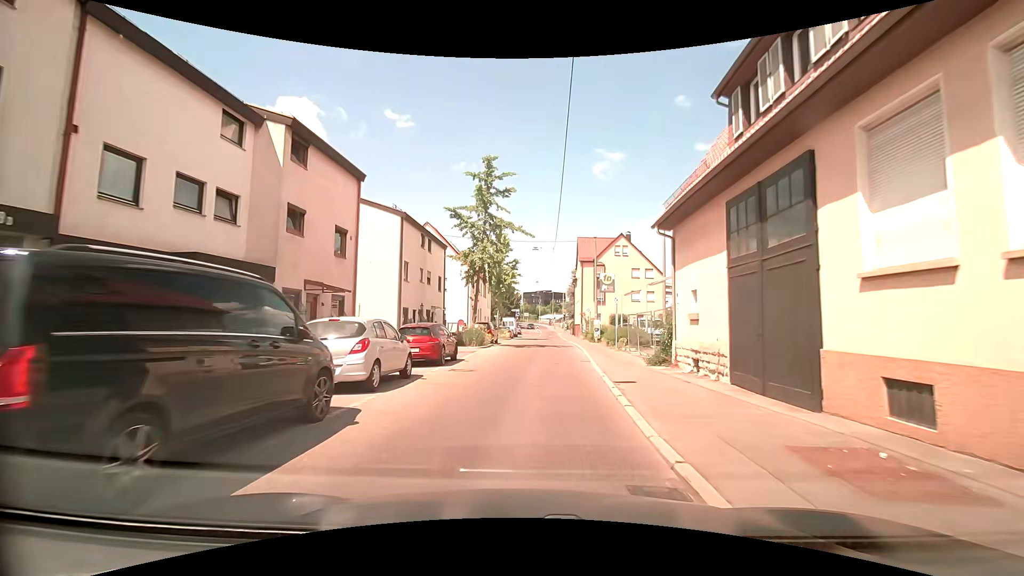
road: tertiary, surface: asphalt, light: Day
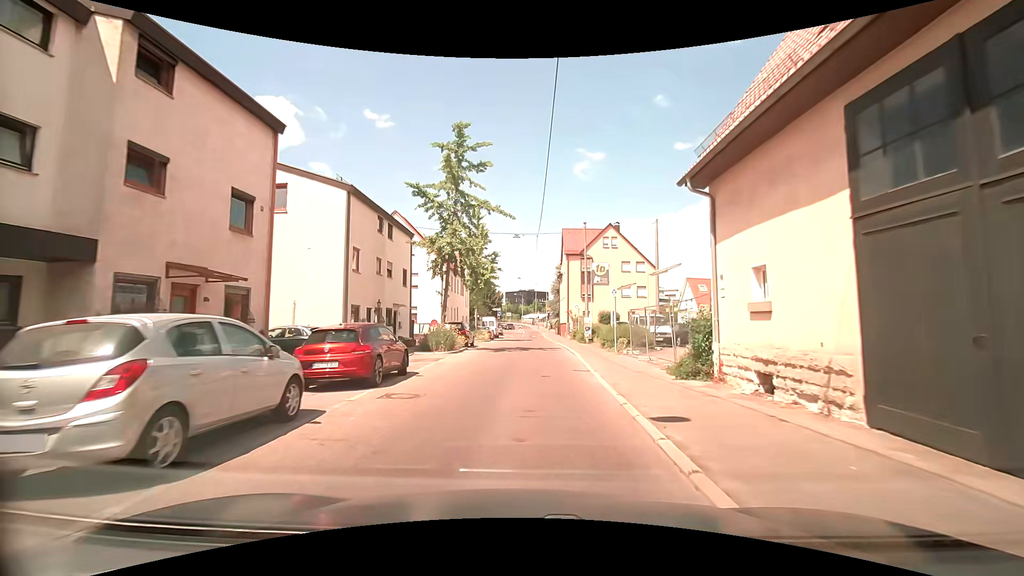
(+0.1, +5.3) m; +2°
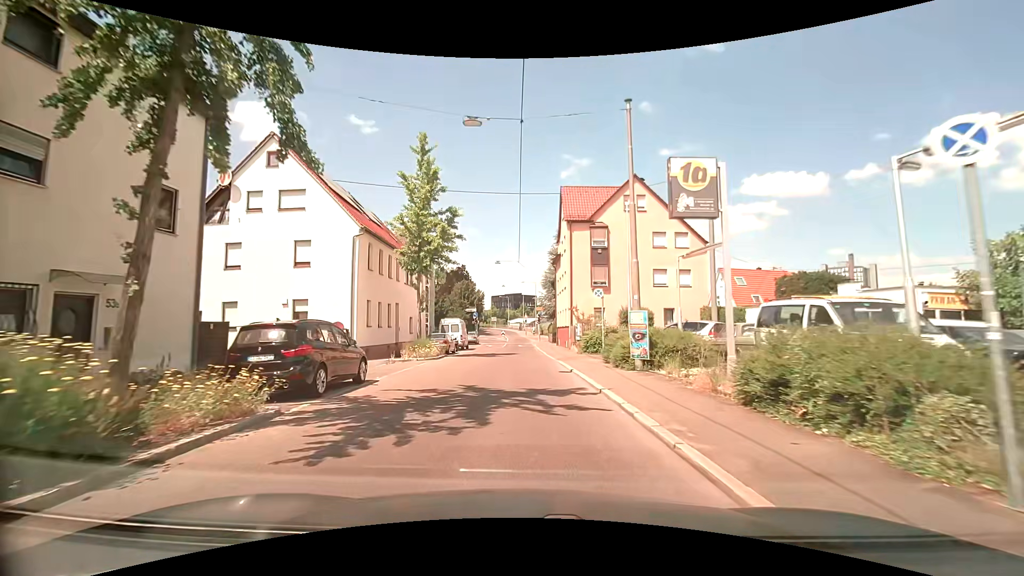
(+0.6, +19.8) m; +1°
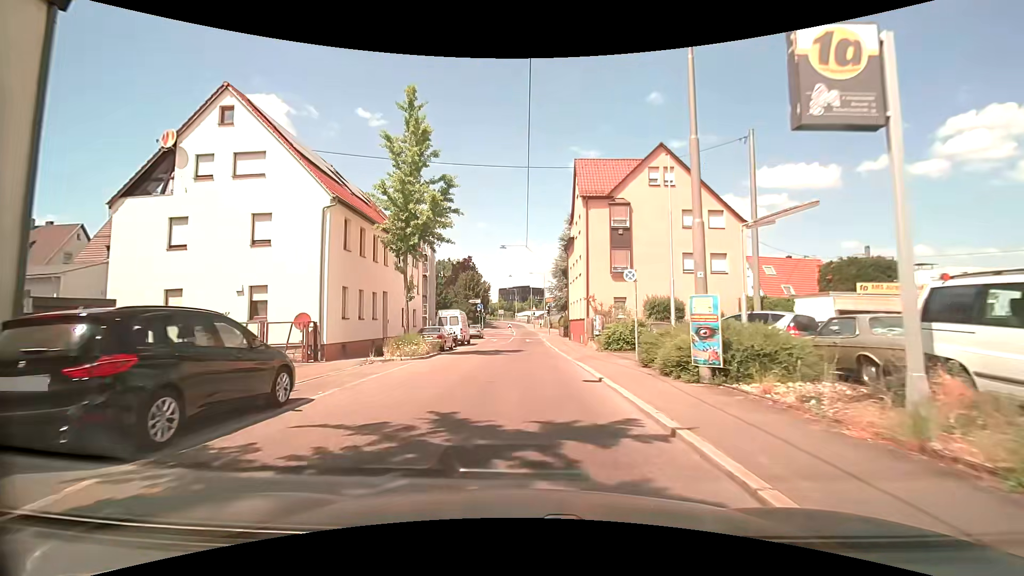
(0.0, +4.8) m; 0°
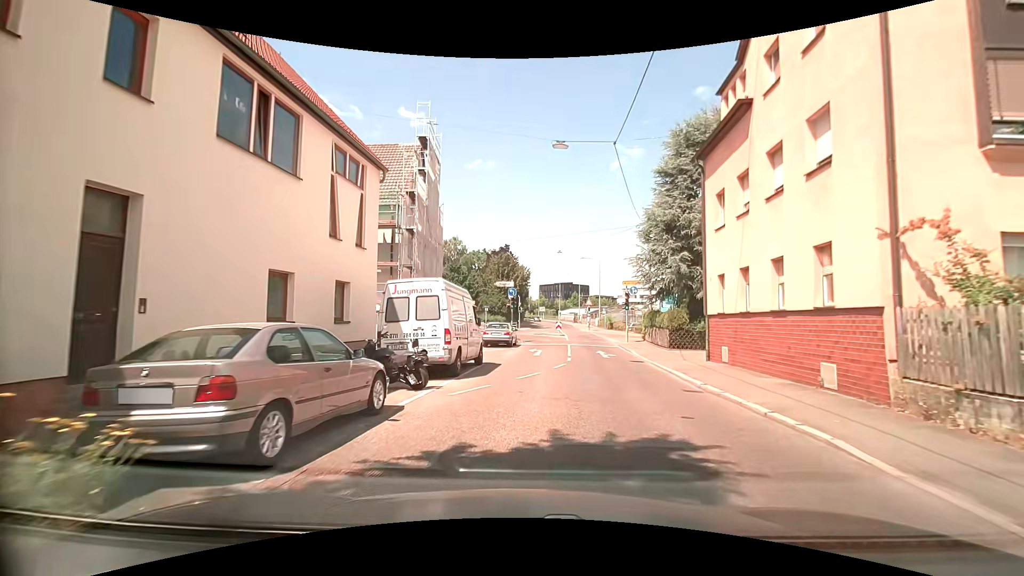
(-1.3, +22.3) m; -4°
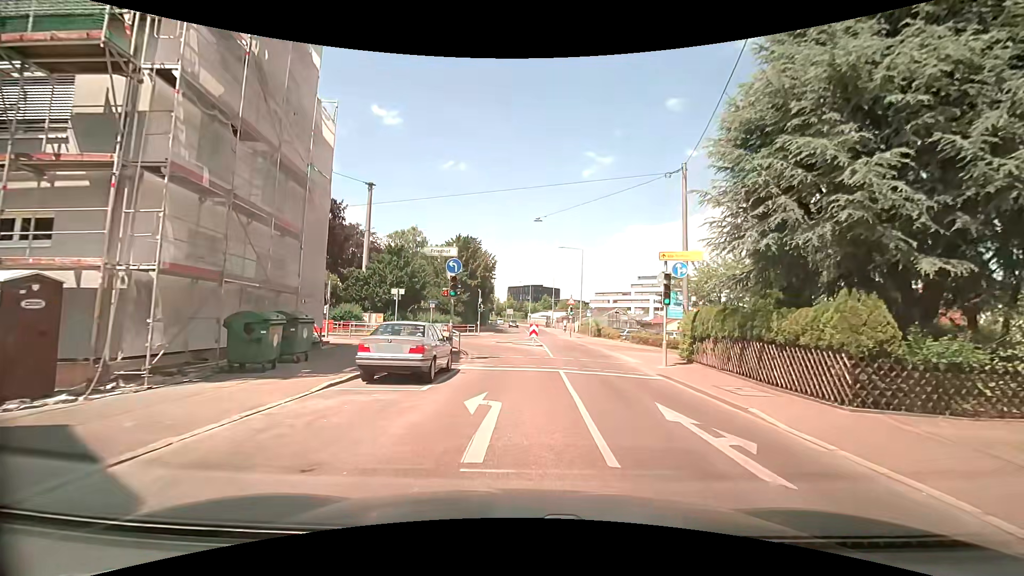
(+0.4, +16.3) m; +3°
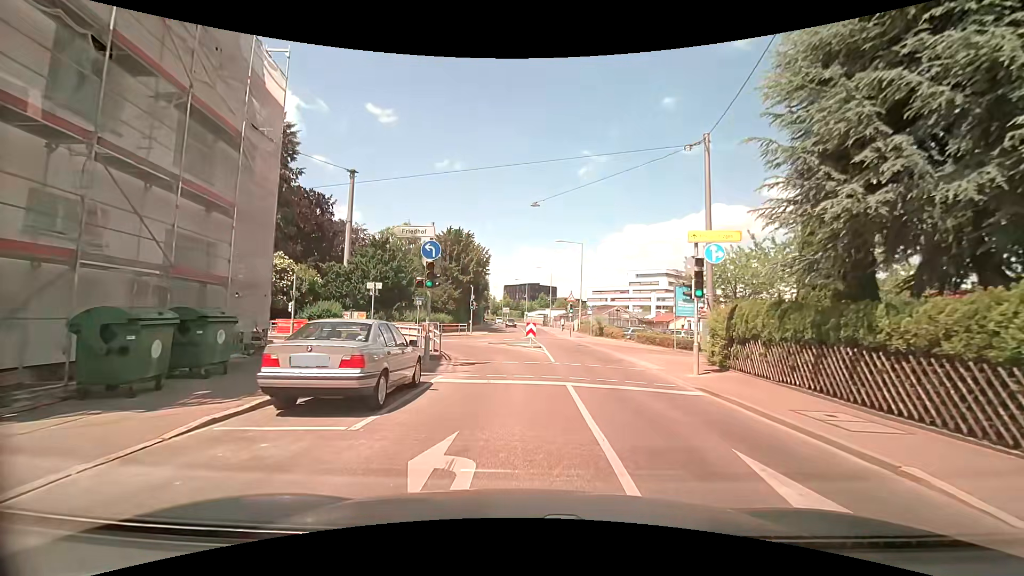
(+0.1, +3.8) m; +1°
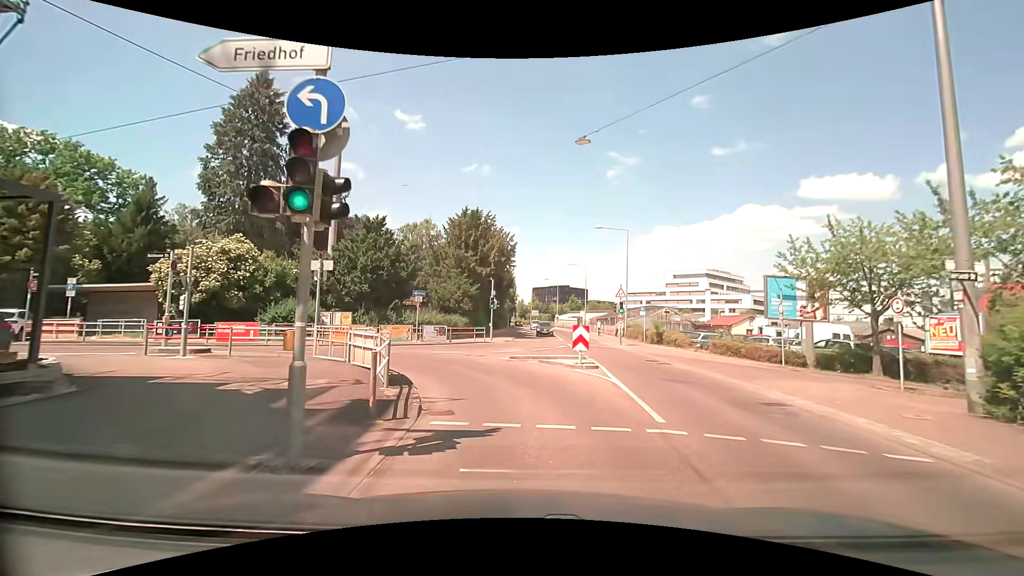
(-0.6, +10.3) m; -5°
